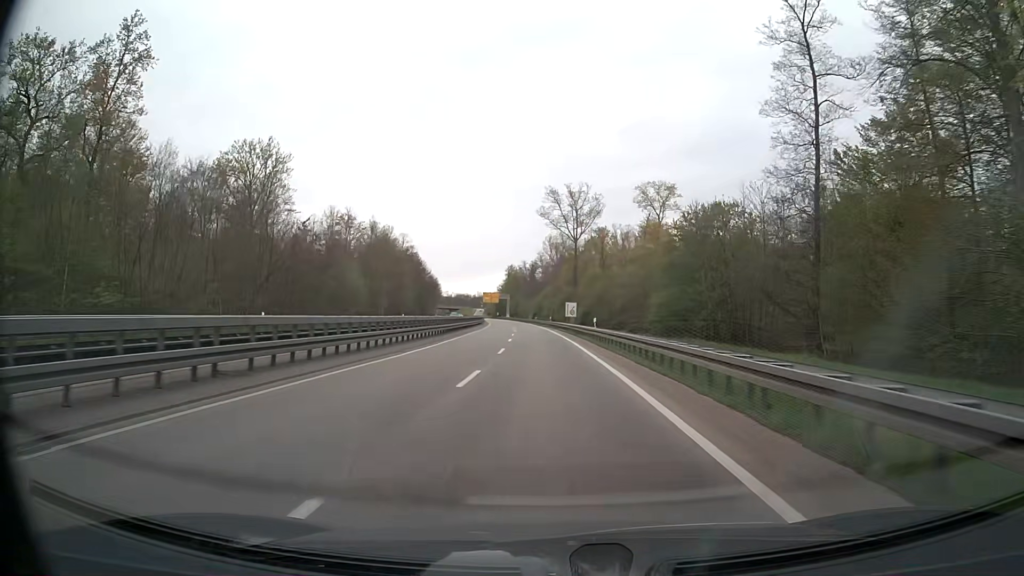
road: trunk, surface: asphalt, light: Day
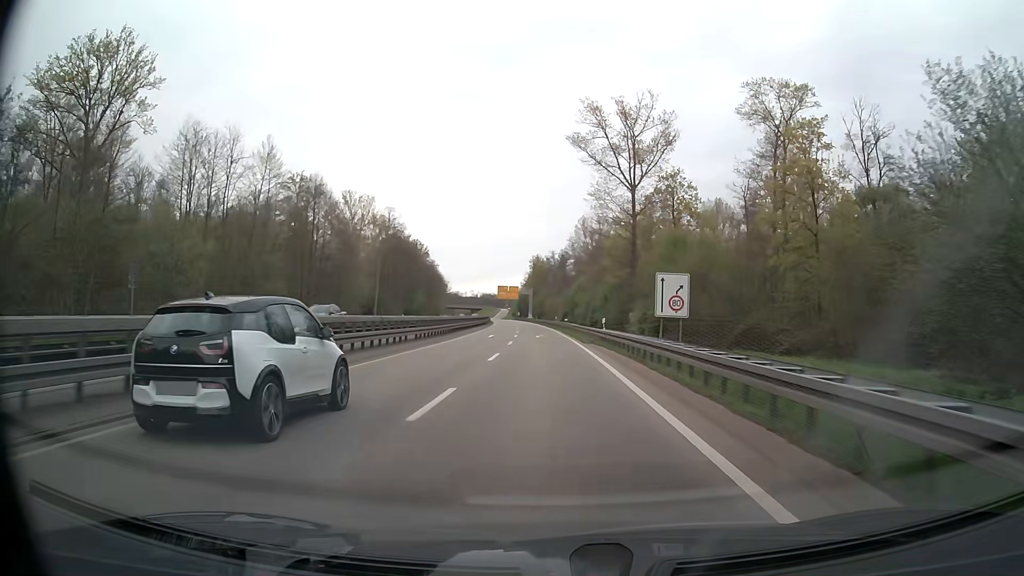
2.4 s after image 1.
(-1.3, +51.9) m; -3°
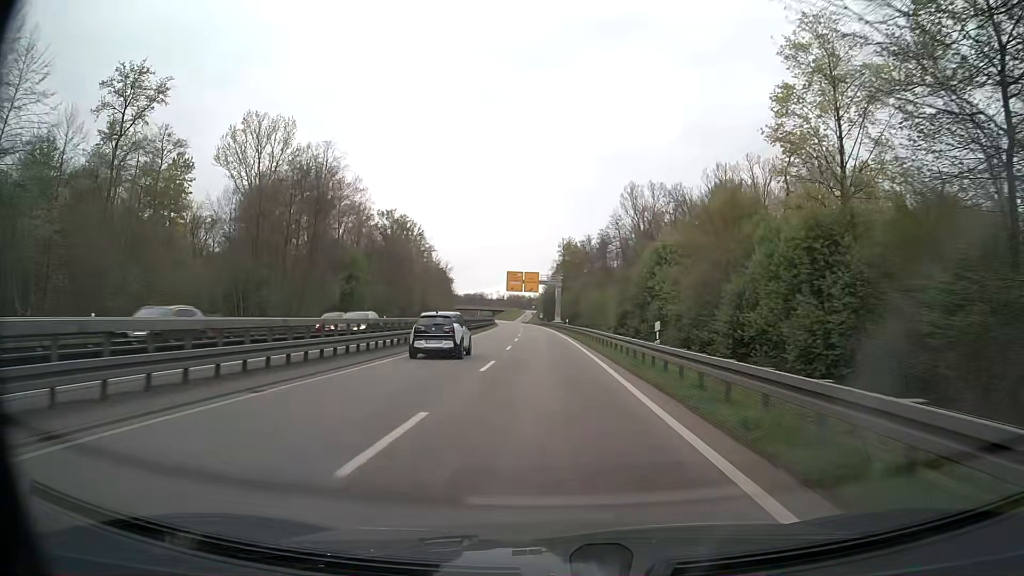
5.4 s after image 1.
(-1.3, +62.4) m; -3°
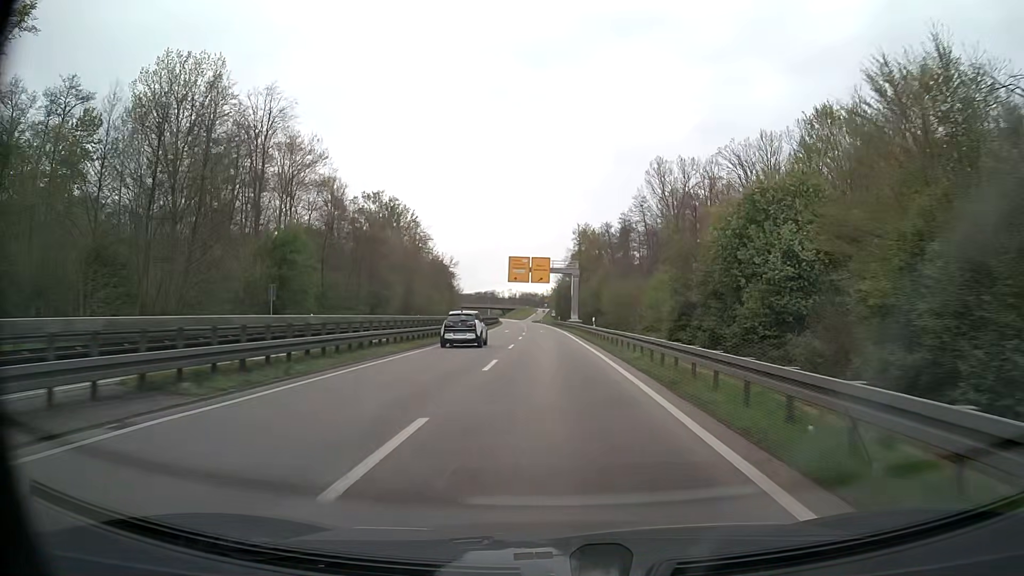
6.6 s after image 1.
(-0.2, +24.7) m; -1°
